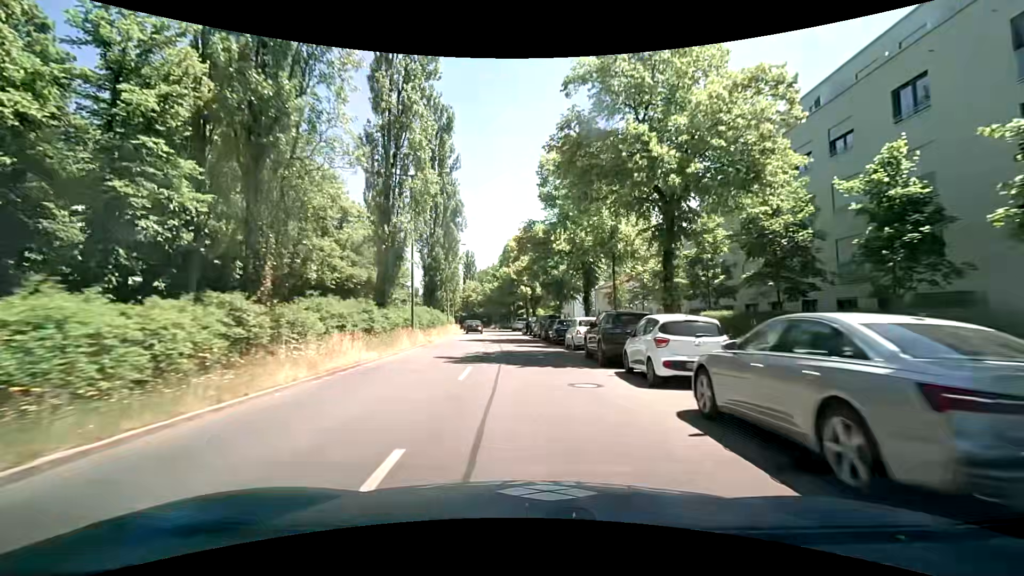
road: secondary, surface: asphalt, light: Day
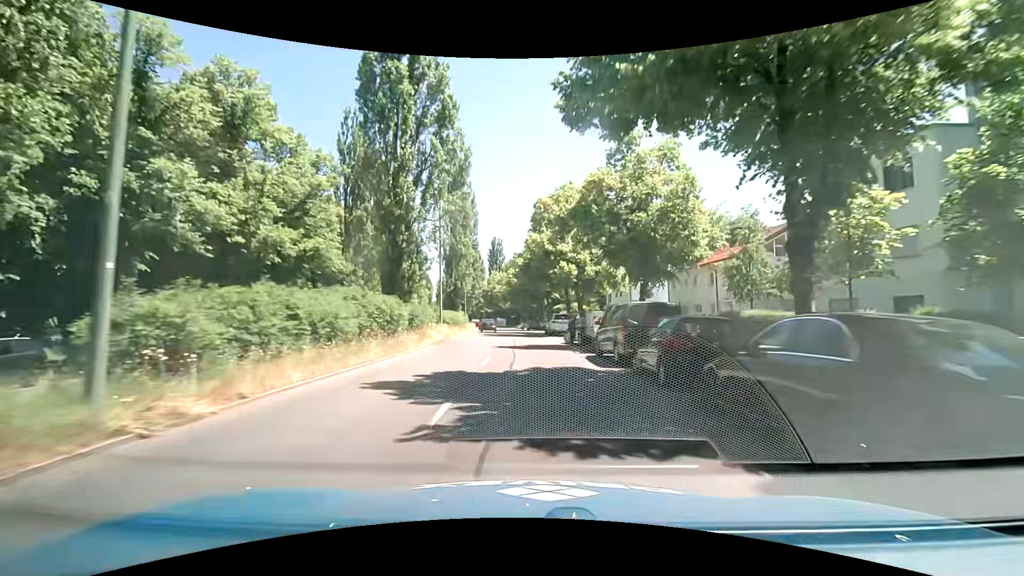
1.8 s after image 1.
(-1.2, +23.9) m; -6°
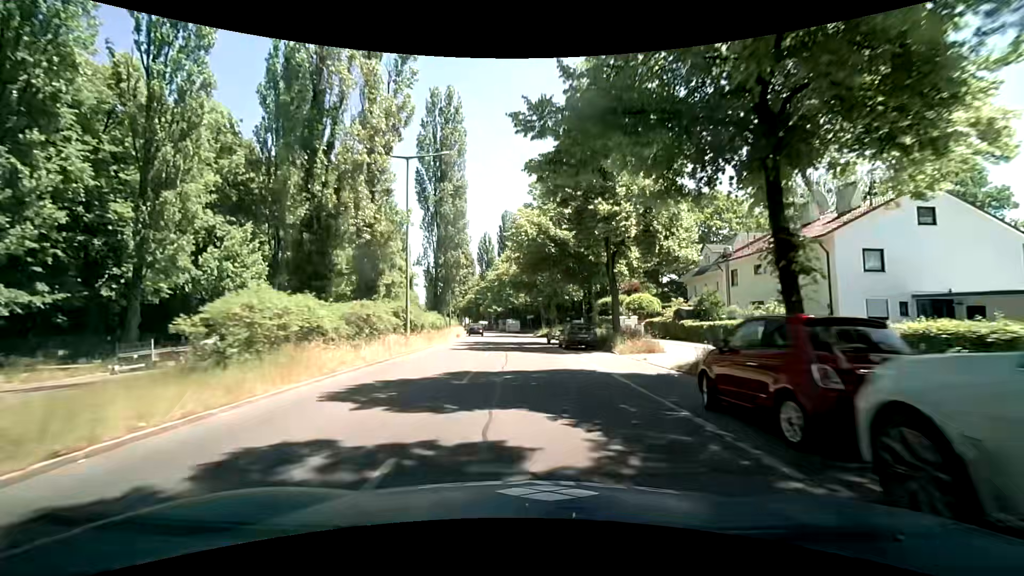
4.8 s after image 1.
(-0.2, +39.7) m; -1°
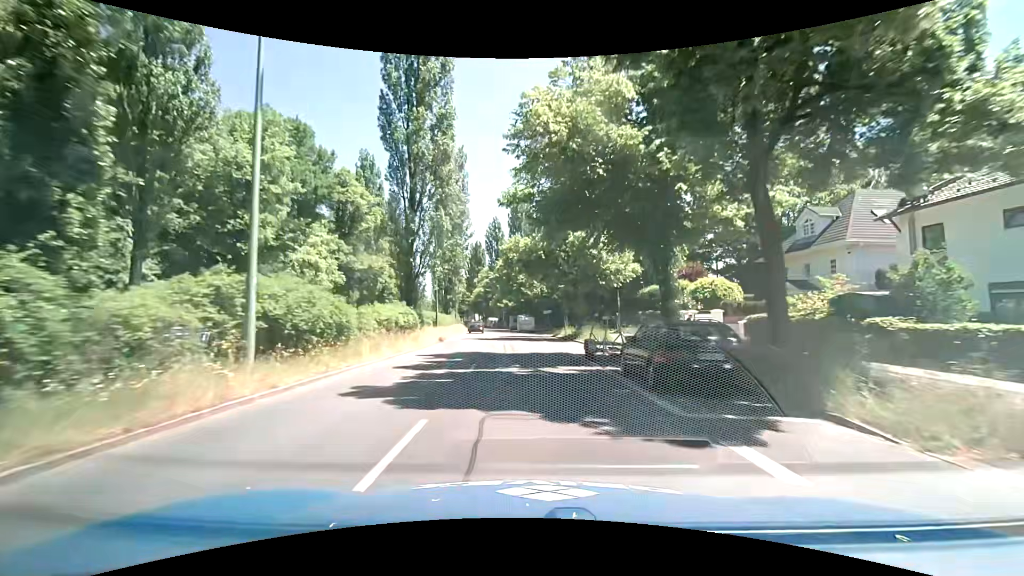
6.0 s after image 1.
(-0.2, +16.3) m; -2°
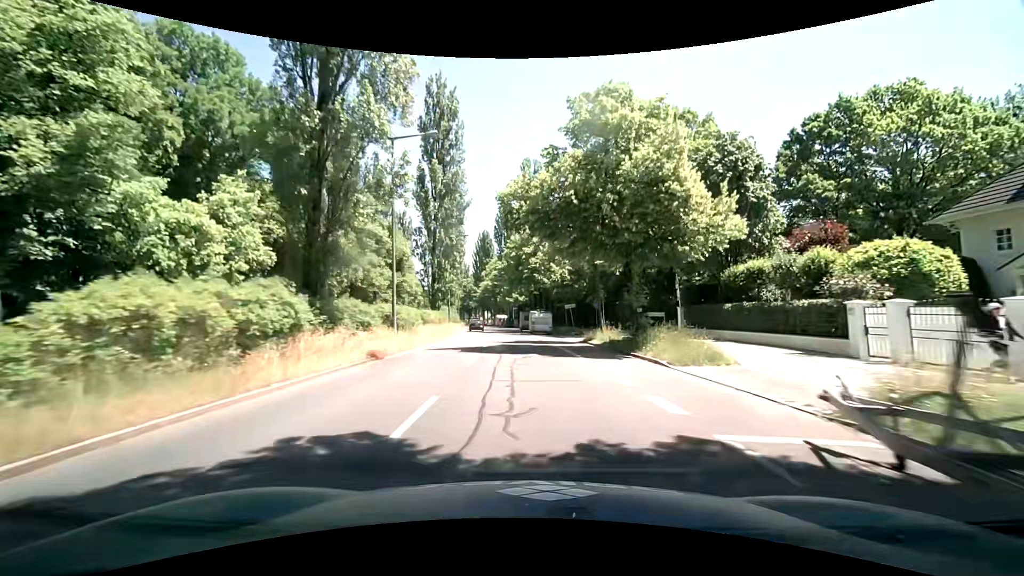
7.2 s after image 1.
(-0.2, +16.3) m; -1°
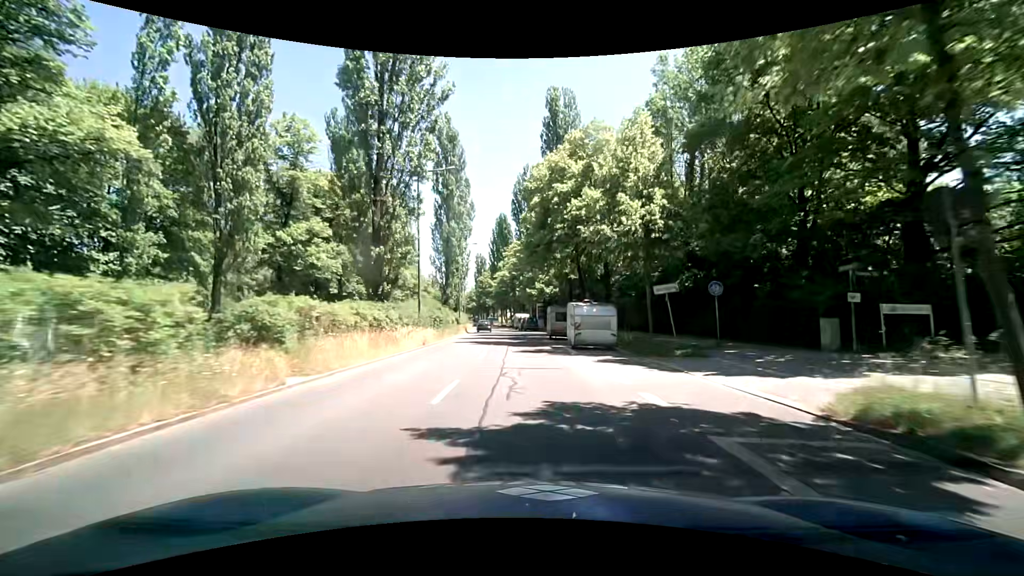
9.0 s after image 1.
(-0.8, +24.6) m; -3°
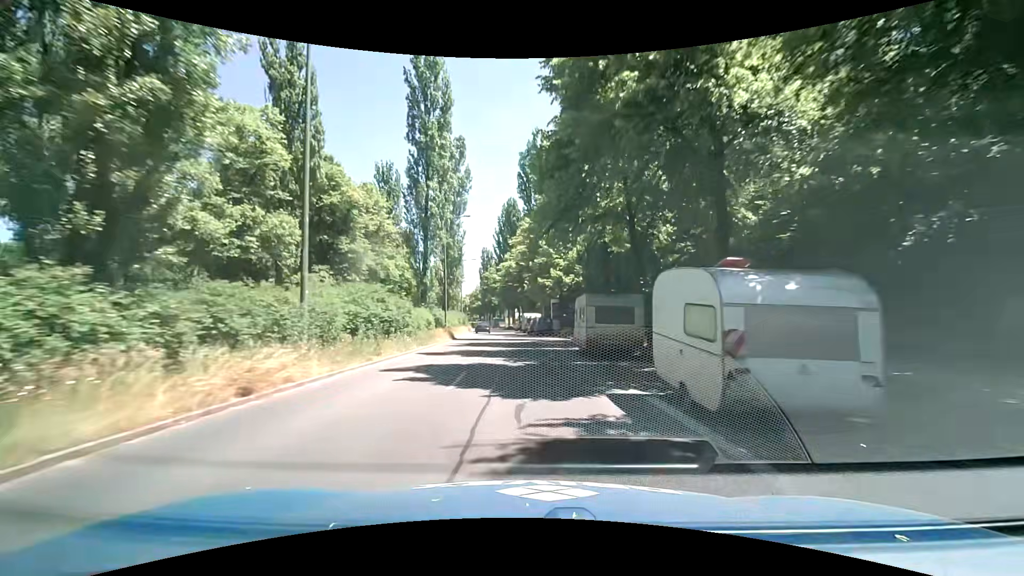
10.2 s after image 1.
(-0.1, +16.6) m; -1°
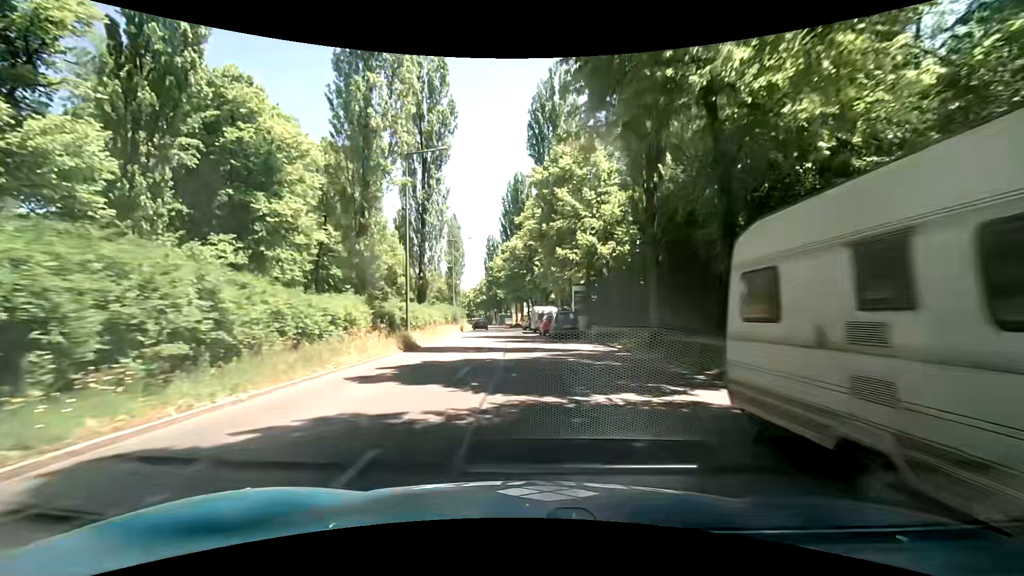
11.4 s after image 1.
(-0.1, +16.6) m; -1°
(0, +10) (-1, +20) (-1, +30) (-2, +40) (-2, +50) (-3, +60) (-4, +70) (-5, +80) (-7, +90) (-8, +100) m
